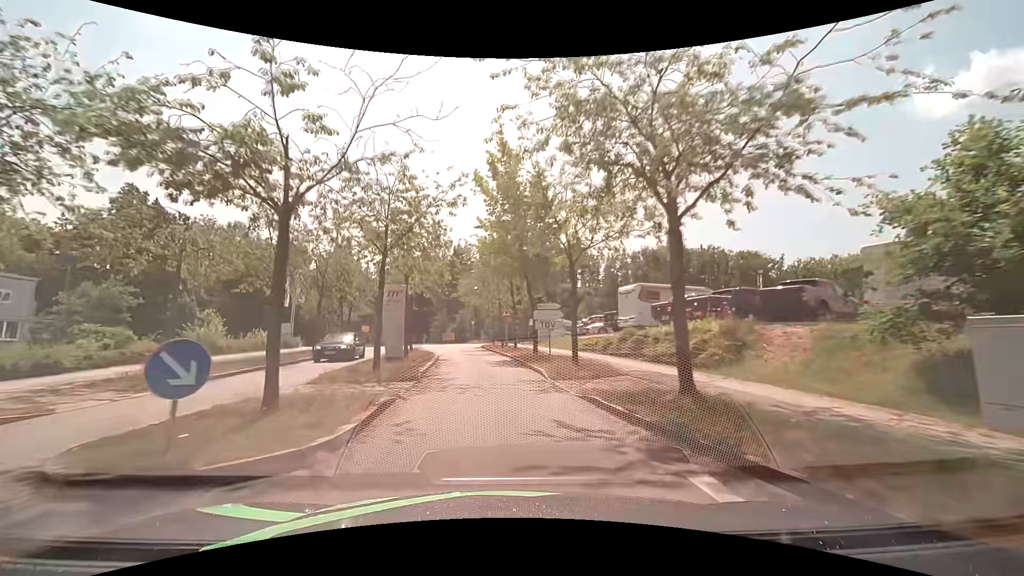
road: residential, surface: asphalt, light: Day
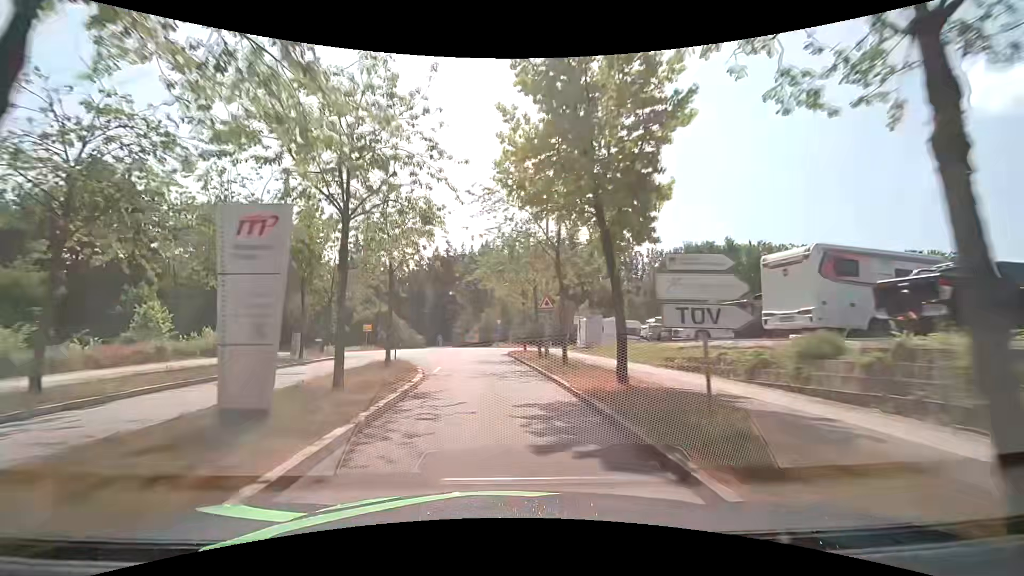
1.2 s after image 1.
(-0.5, +13.3) m; -3°
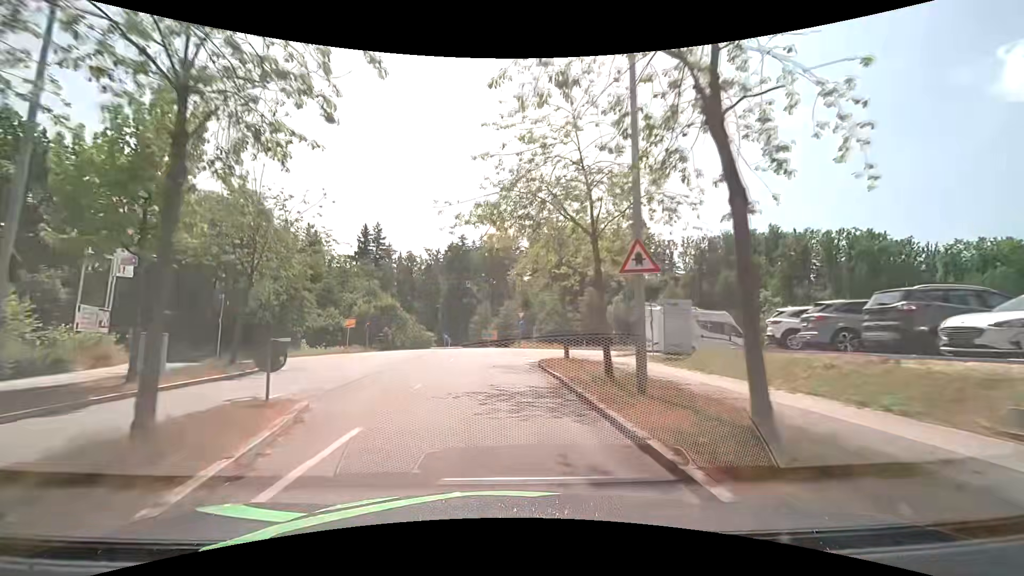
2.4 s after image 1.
(-0.4, +13.5) m; -4°
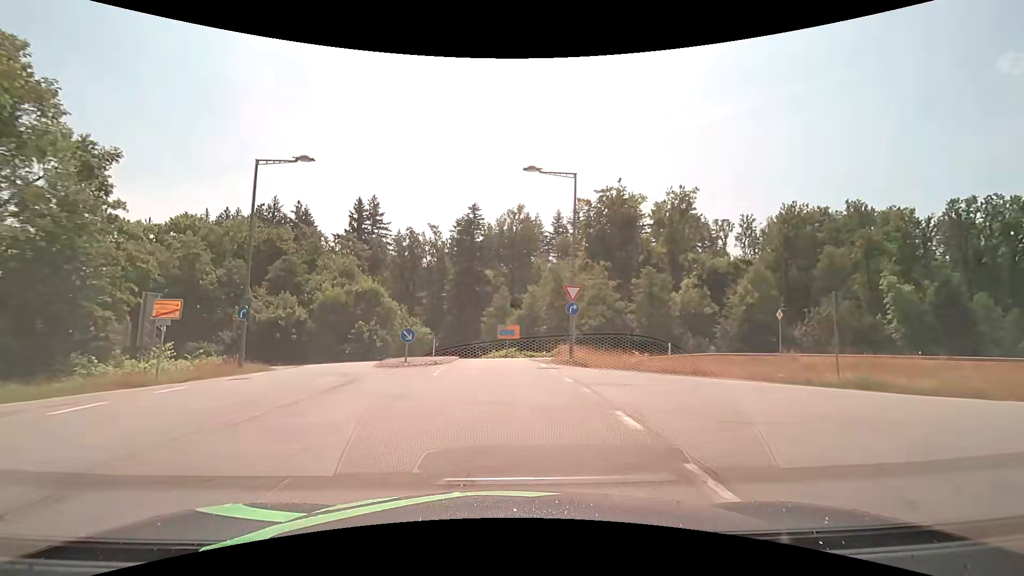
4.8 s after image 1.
(-0.5, +24.8) m; -1°
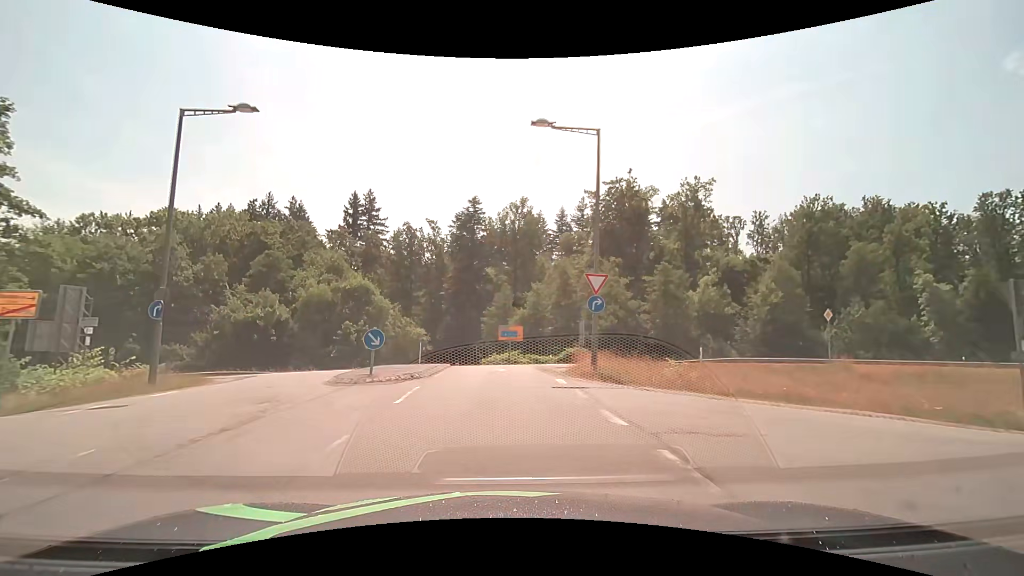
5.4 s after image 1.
(-0.1, +5.3) m; -1°
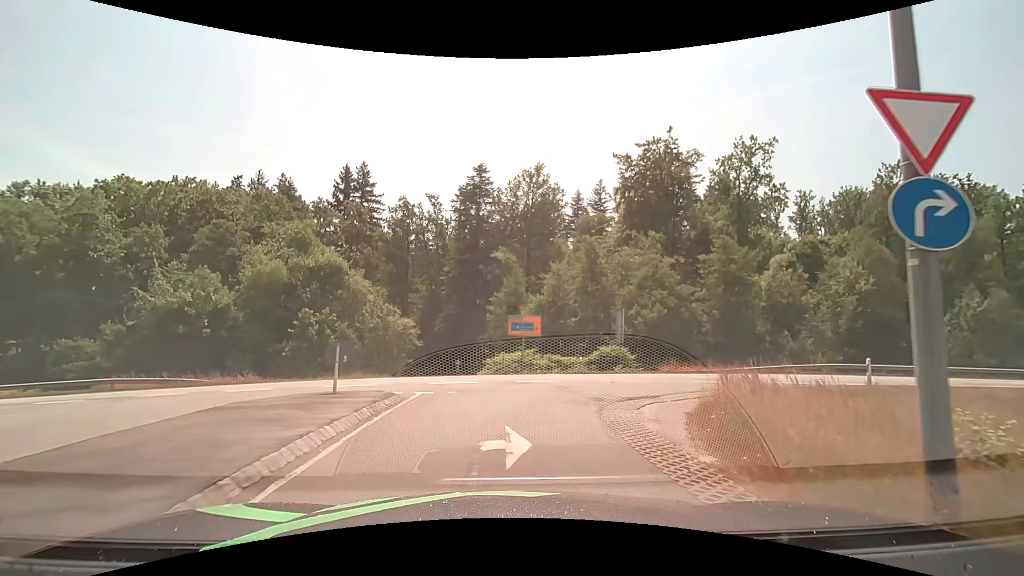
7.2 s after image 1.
(-0.1, +12.8) m; -1°
(0, +10) (+5, +19) (+14, +22) (+24, +24) (+33, +26) (+43, +28) (+53, +29) (+63, +31) (+73, +33) (+83, +36) m
